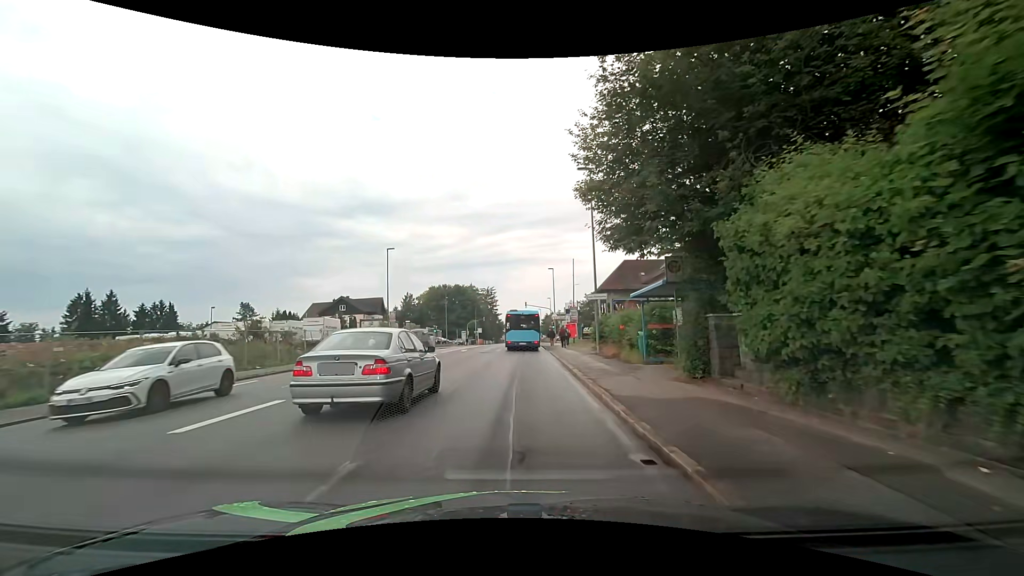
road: tertiary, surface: asphalt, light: Day
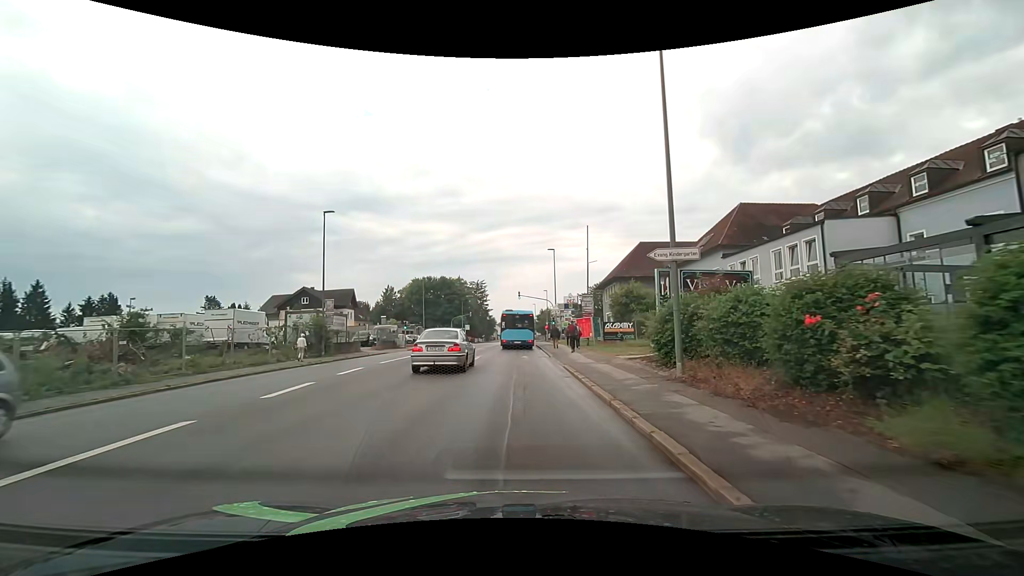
(+0.1, +14.7) m; 0°
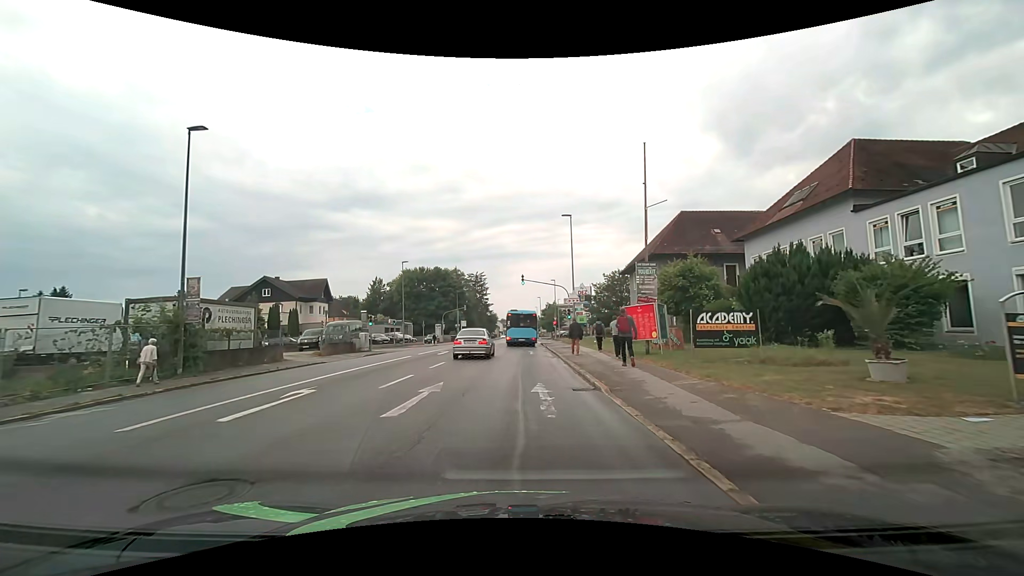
(+0.1, +15.0) m; -1°
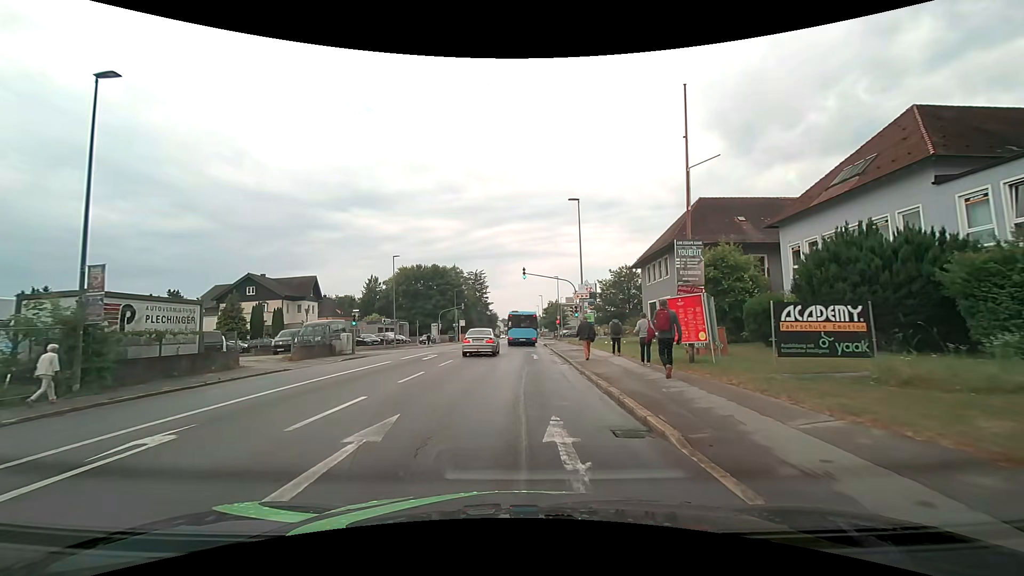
(+0.1, +4.6) m; +1°
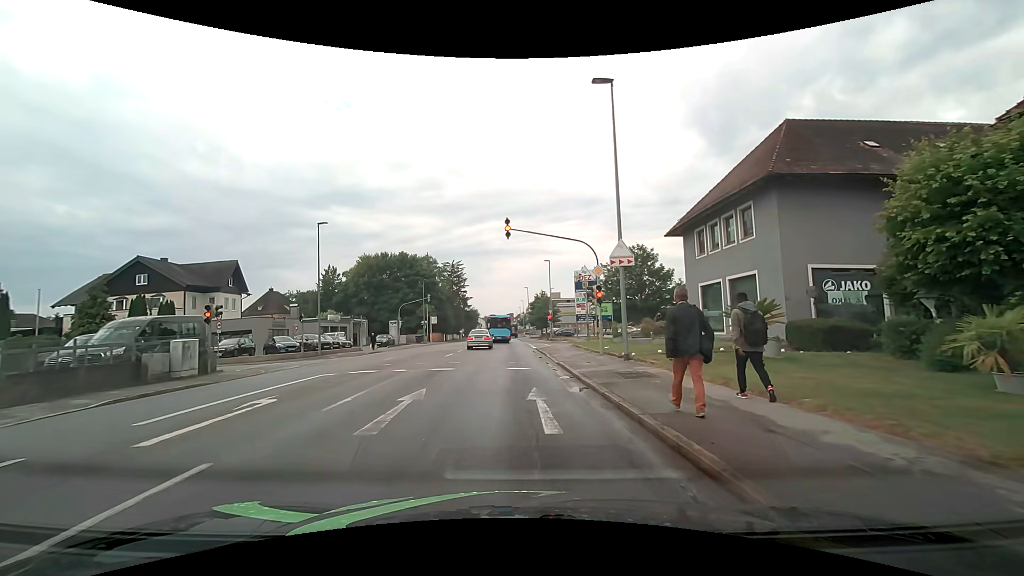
(+0.1, +16.5) m; +1°
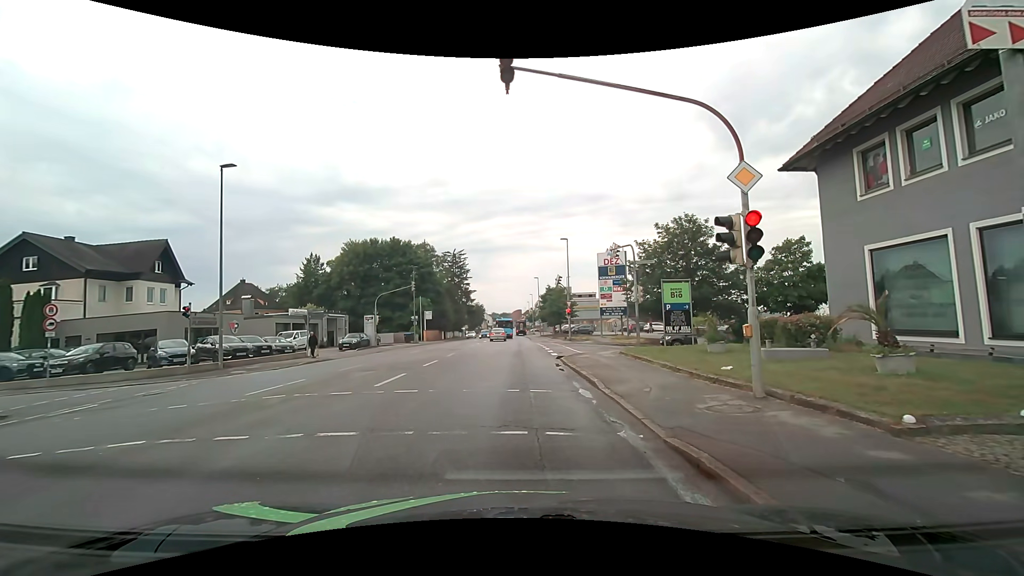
(+0.1, +12.9) m; 0°
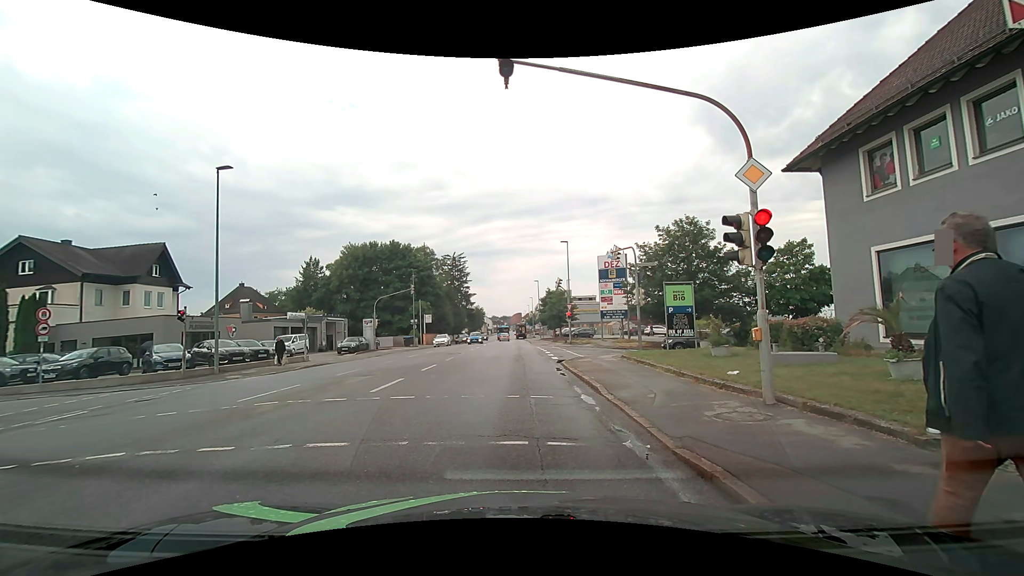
(0.0, +0.4) m; 0°
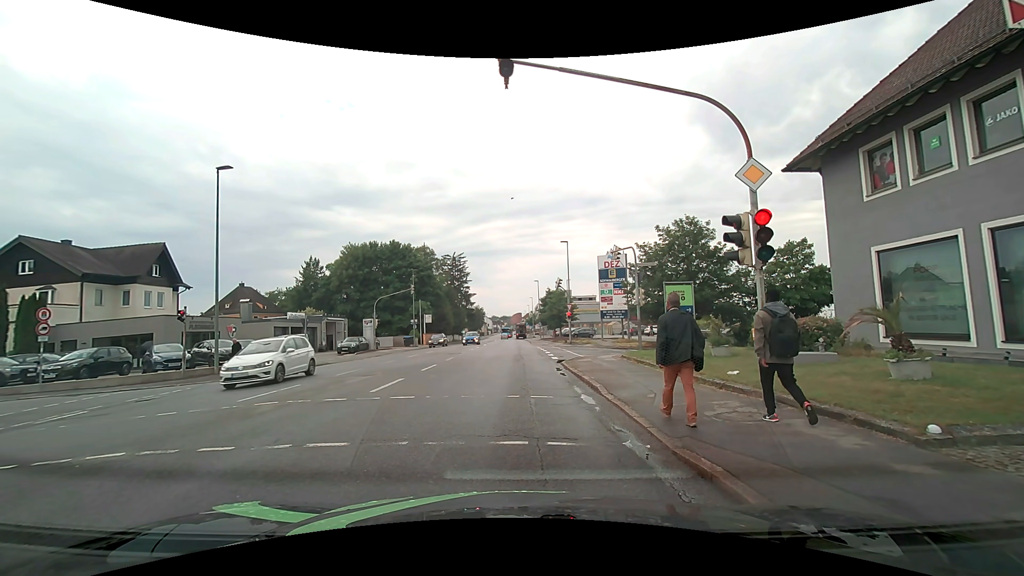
(0.0, 0.0) m; 0°
(0, +10) (0, +20) (0, +30) (0, +40) (0, +50) (0, +60) (0, +70) (0, +80) (-1, +90) (-2, +100) m
